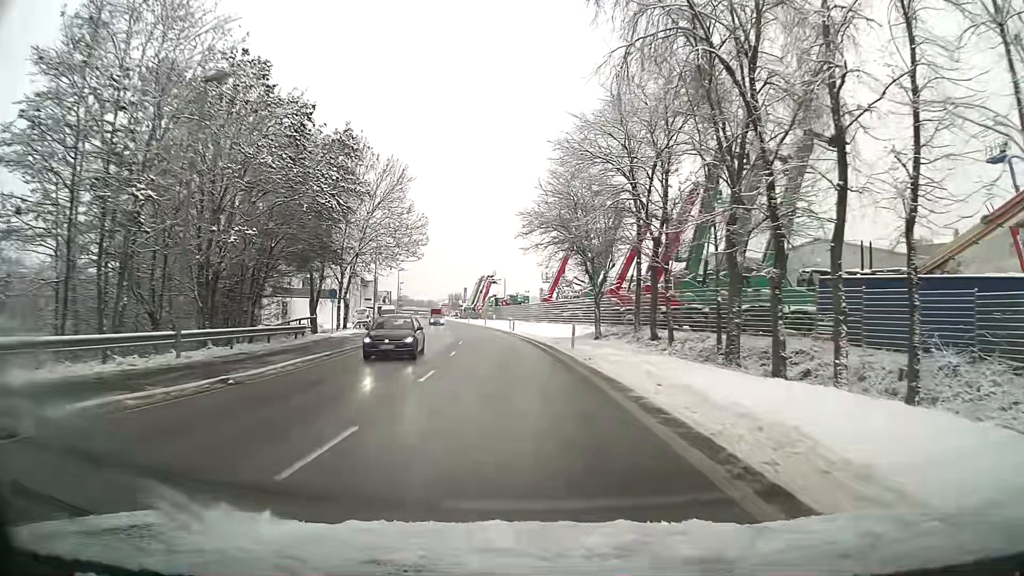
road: primary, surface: asphalt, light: Day
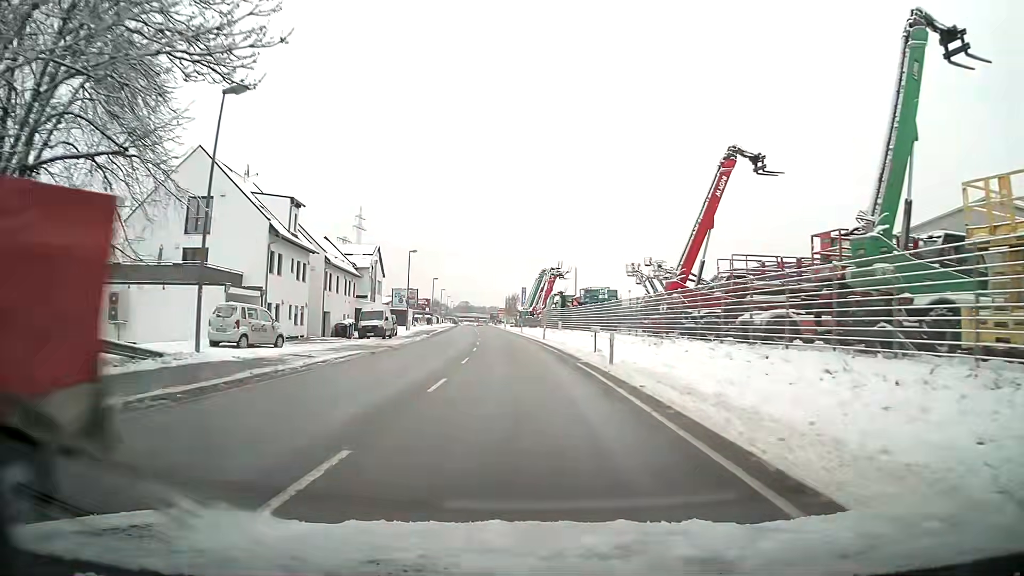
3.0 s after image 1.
(-2.1, +37.9) m; -6°
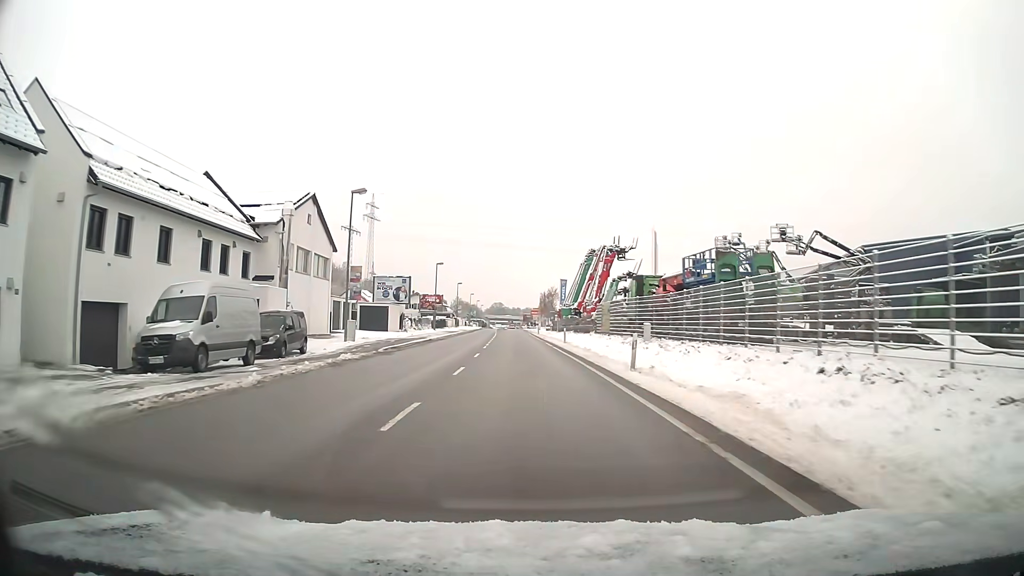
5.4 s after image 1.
(-1.0, +32.2) m; -3°
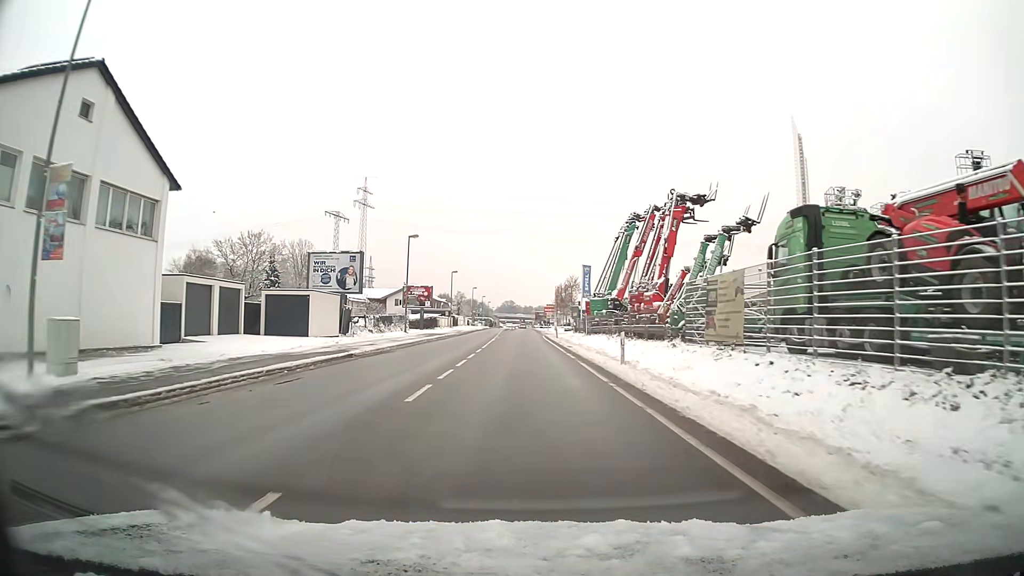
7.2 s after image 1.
(-0.2, +24.3) m; -1°
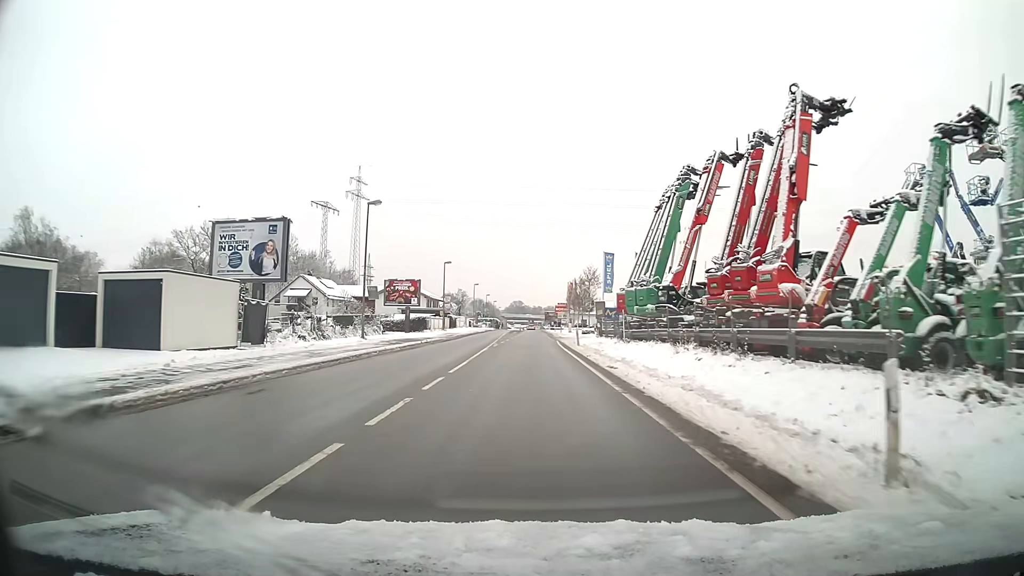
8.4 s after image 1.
(-0.1, +16.0) m; -1°
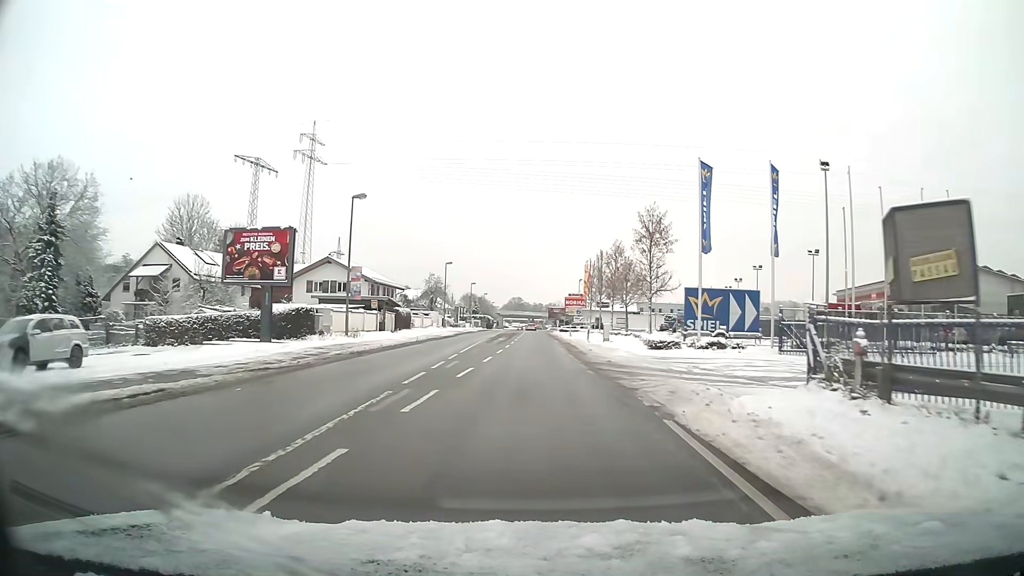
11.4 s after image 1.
(-0.2, +39.6) m; 0°
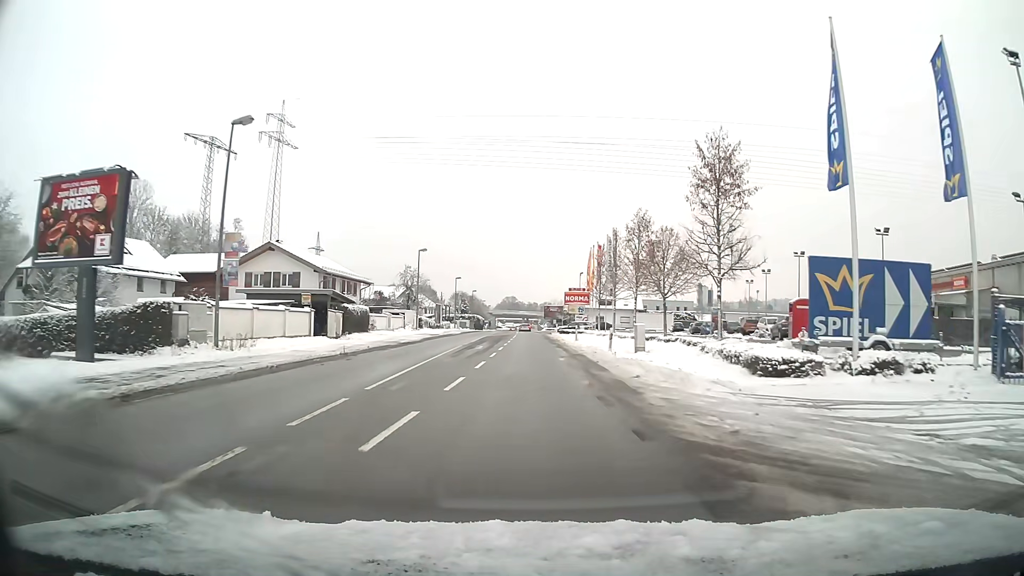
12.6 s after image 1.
(+0.1, +15.0) m; +1°
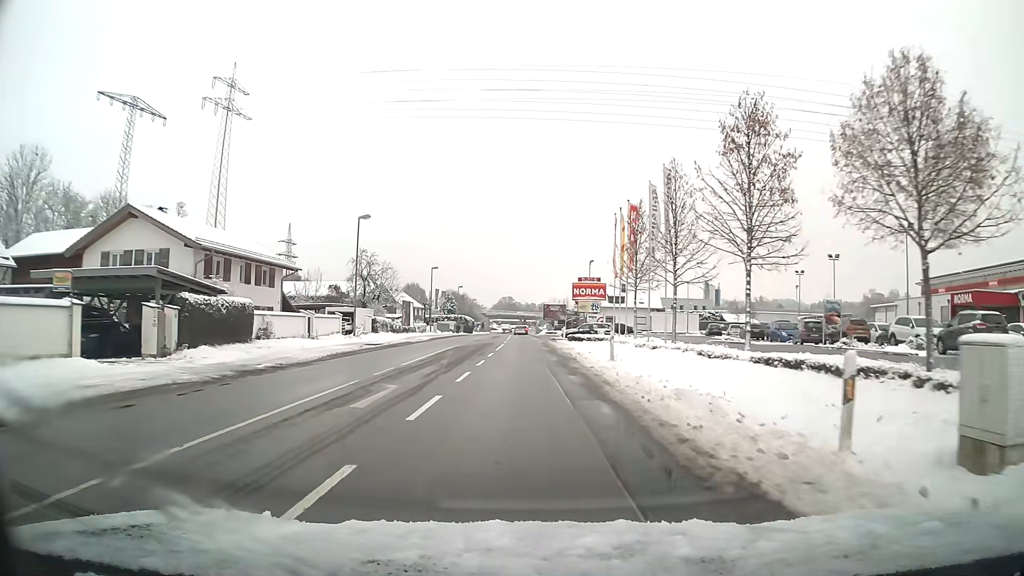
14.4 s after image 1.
(0.0, +21.6) m; 0°
(0, +10) (0, +20) (0, +30) (0, +40) (-1, +50) (-1, +60) (-1, +70) (-1, +80) (-2, +90) (-2, +100) m
